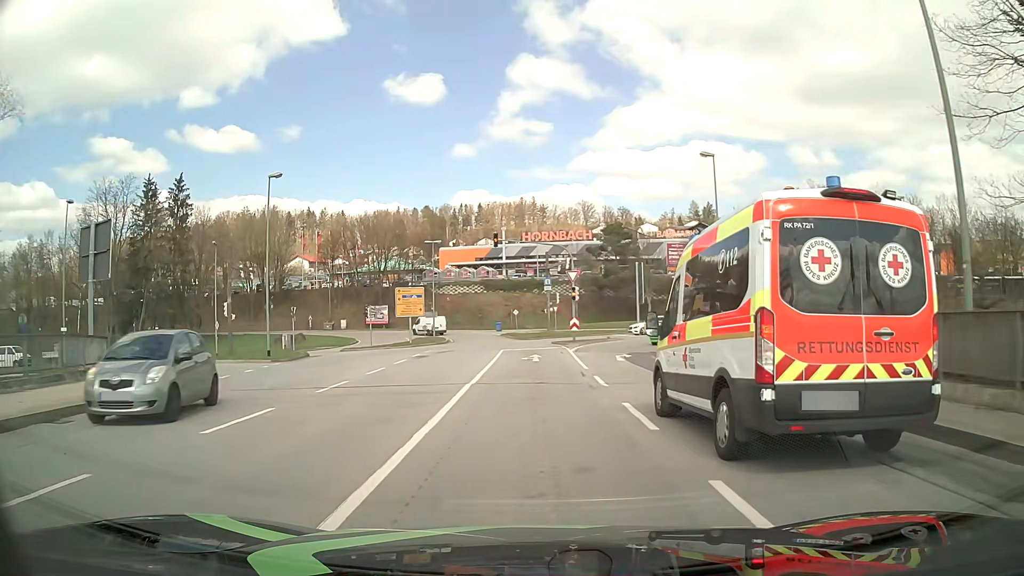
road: primary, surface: asphalt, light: Day
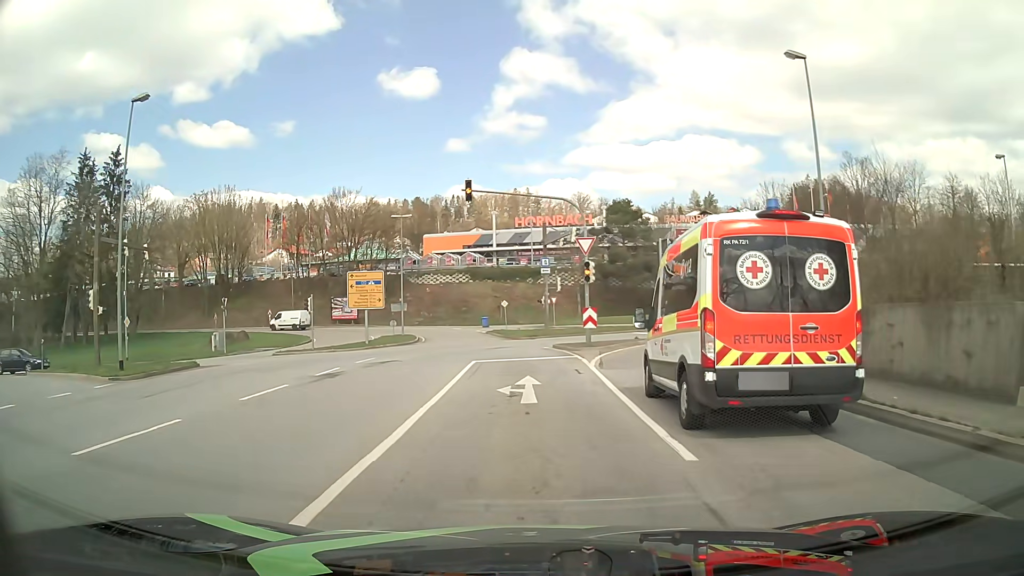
(0.0, +14.1) m; 0°
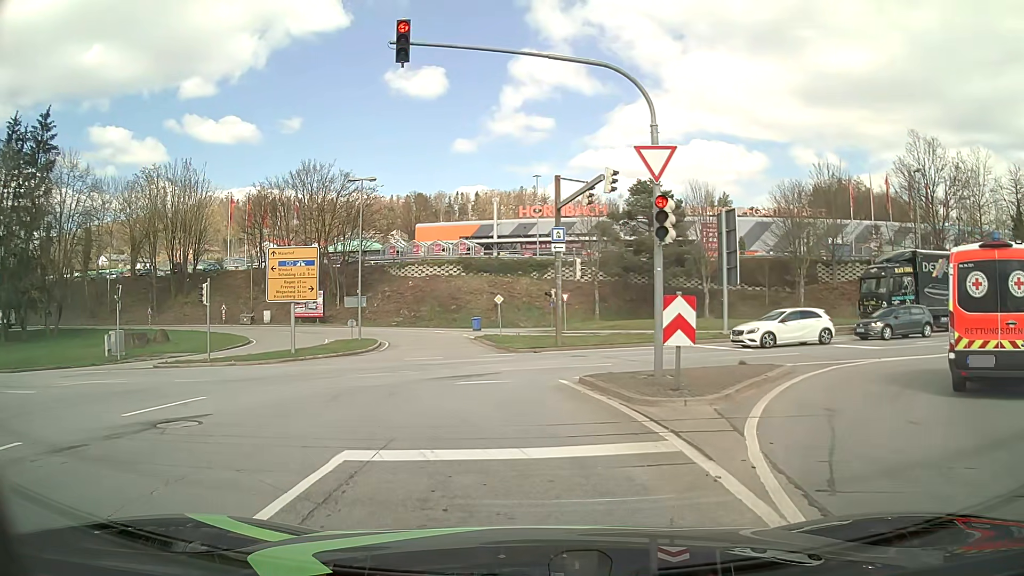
(+0.2, +14.8) m; +1°
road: primary_link
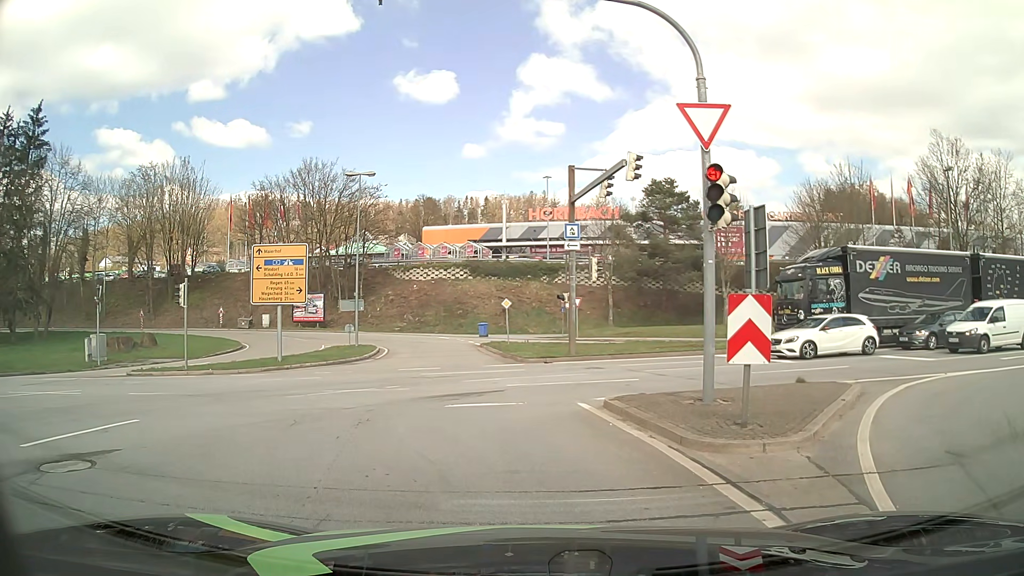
(0.0, +2.8) m; -1°
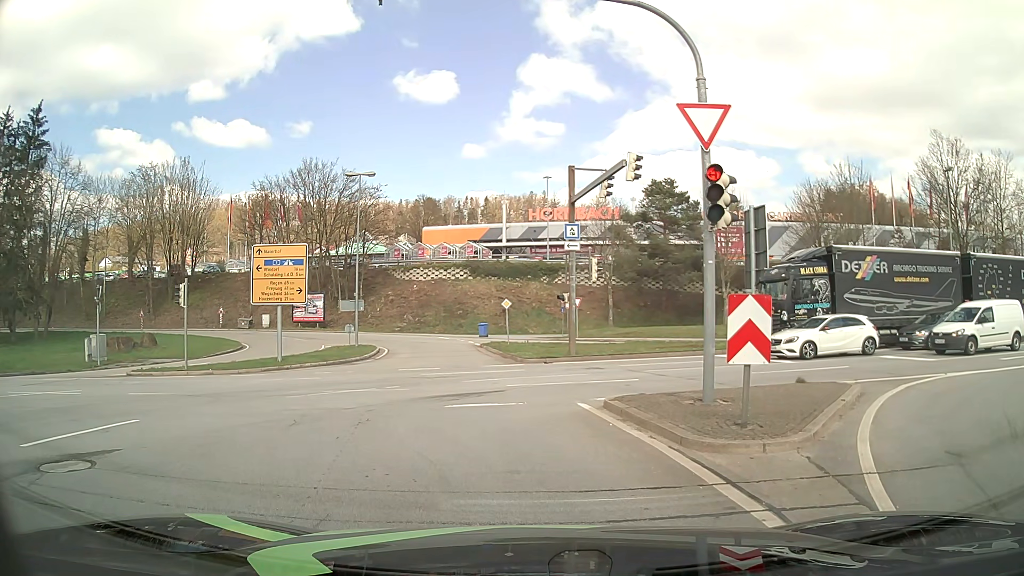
(0.0, 0.0) m; 0°
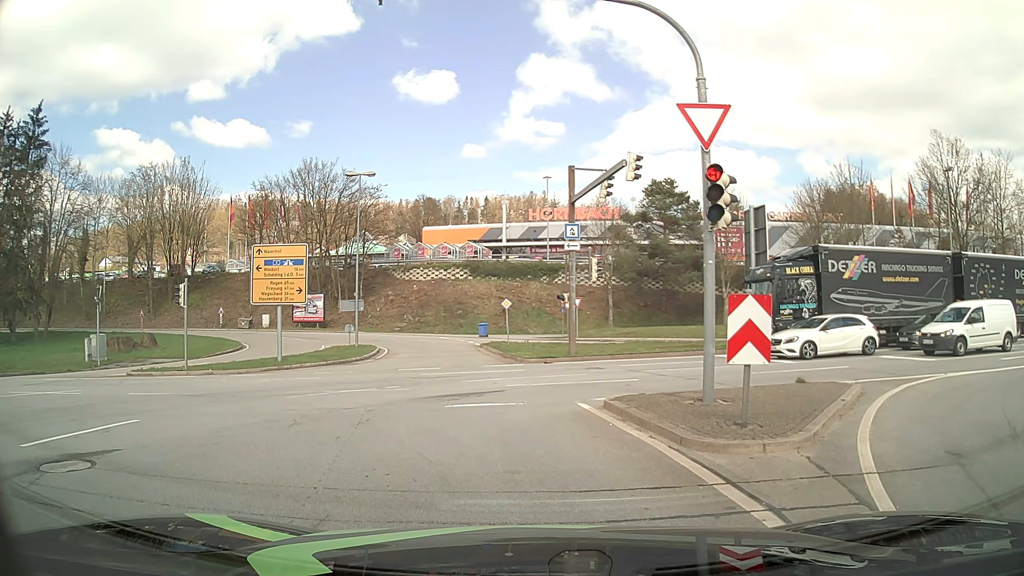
(0.0, 0.0) m; 0°
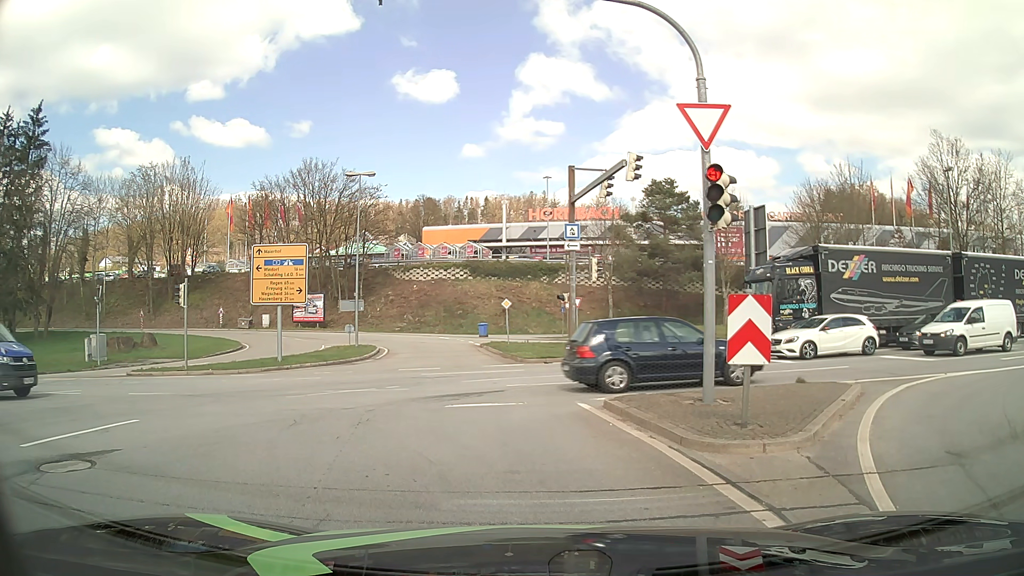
(0.0, 0.0) m; 0°
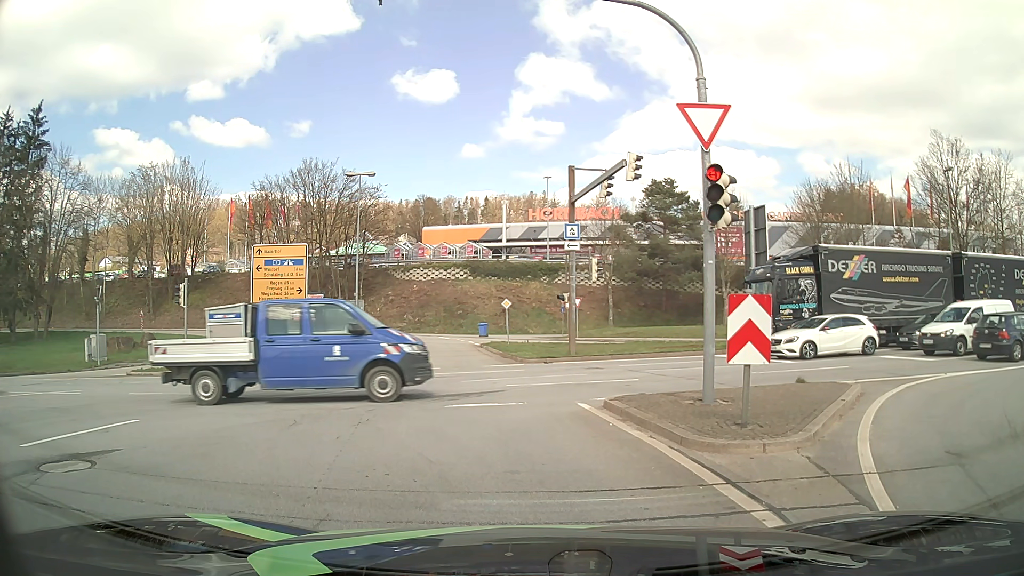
(0.0, 0.0) m; 0°
